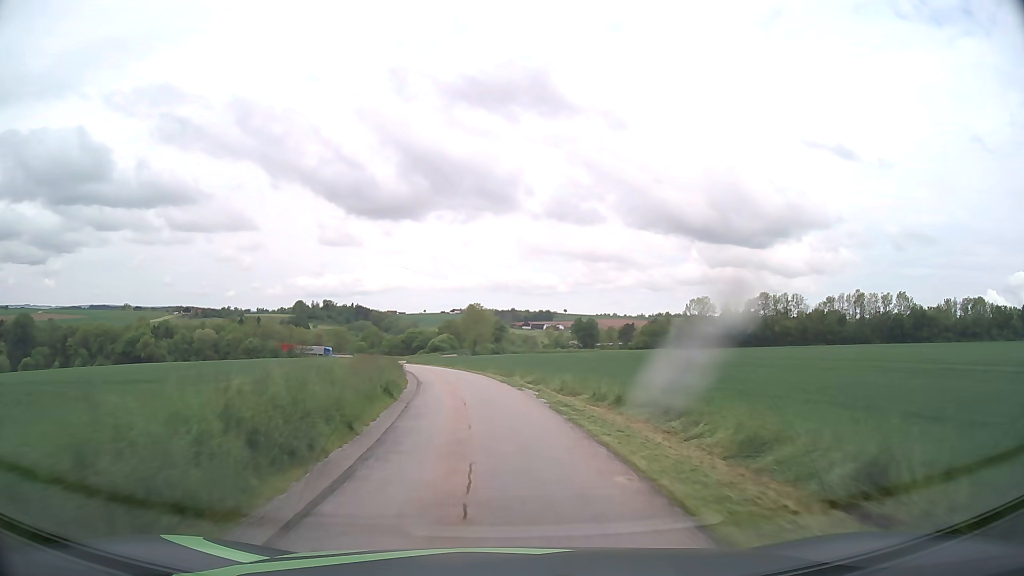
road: unclassified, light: Day
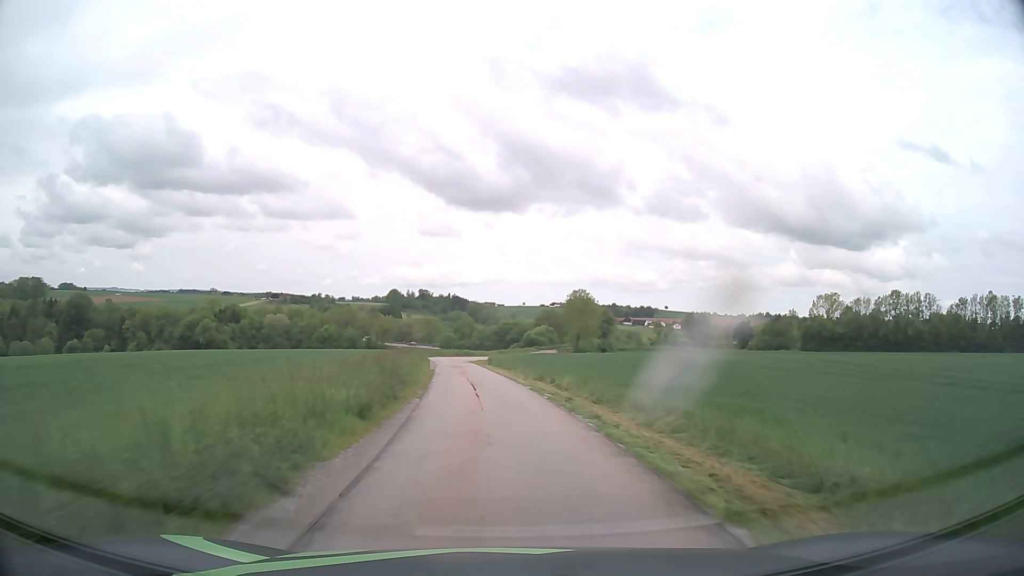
(-2.2, +27.9) m; -9°
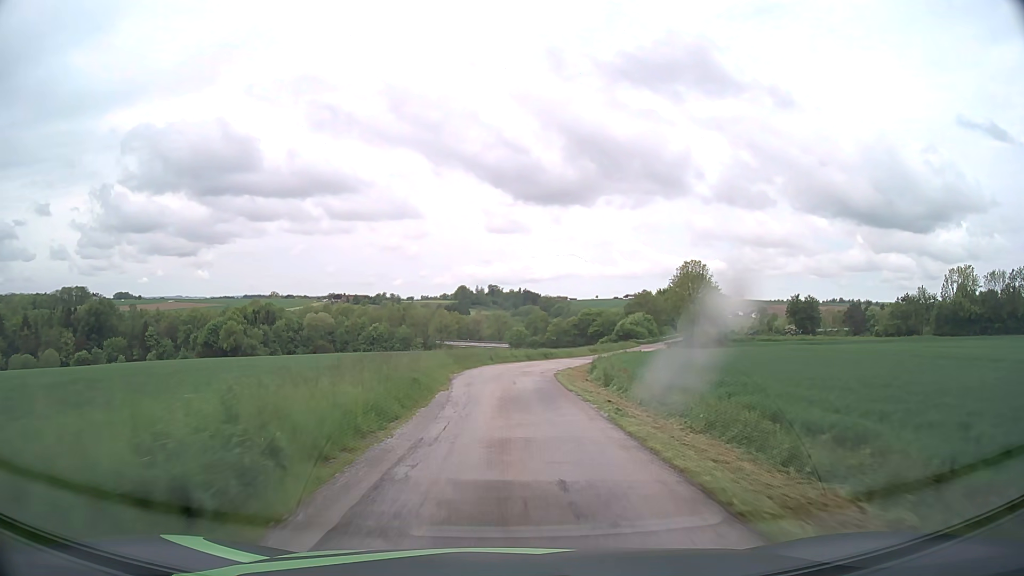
(-2.3, +38.2) m; -6°
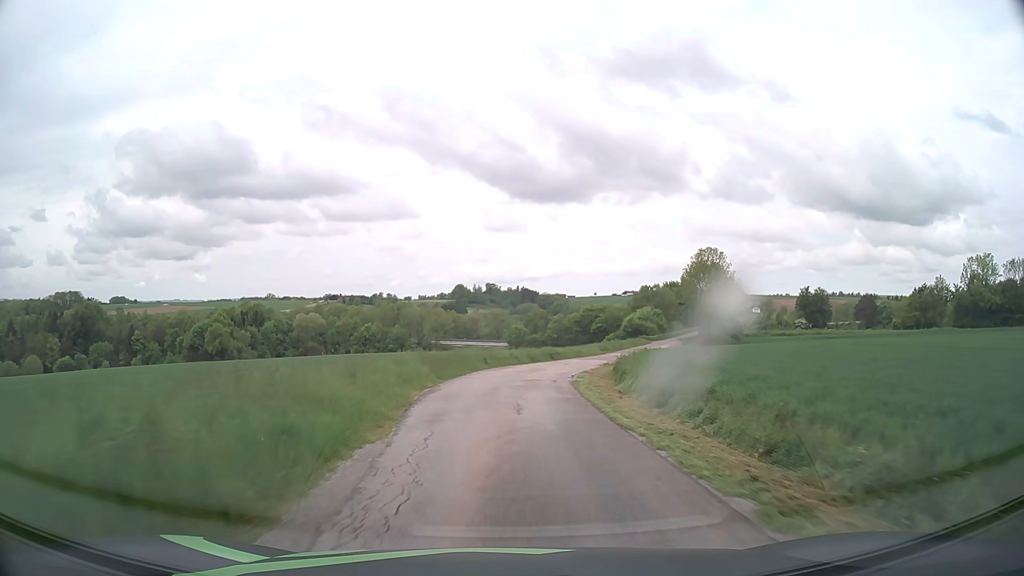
(0.0, +9.8) m; 0°
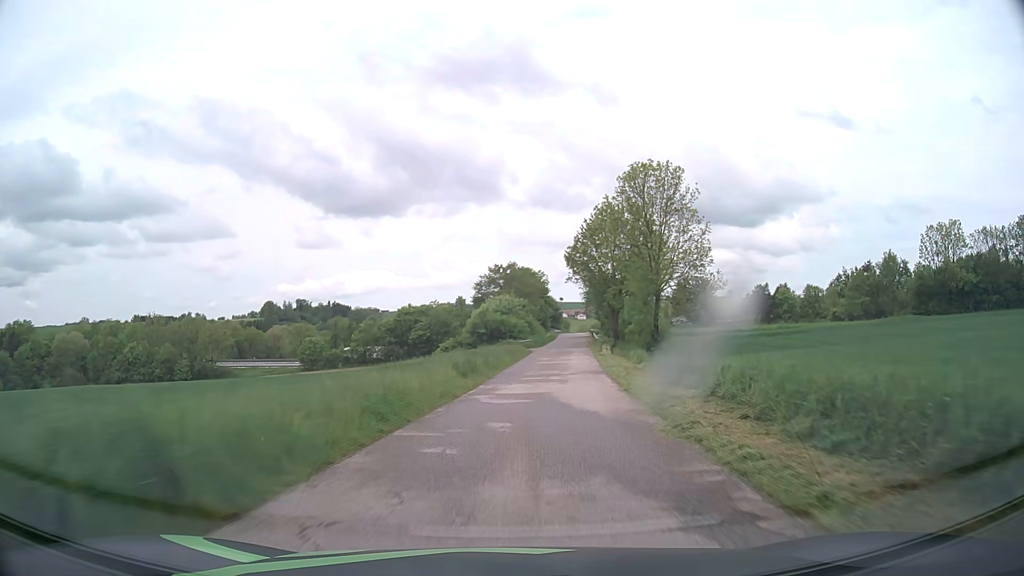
(+5.0, +48.1) m; +15°
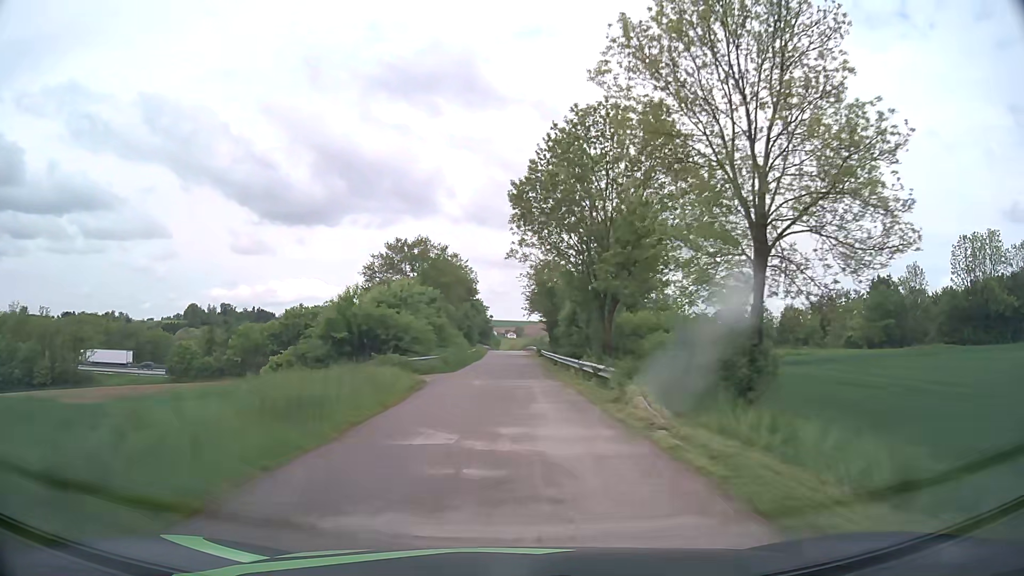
(+2.5, +30.7) m; +7°
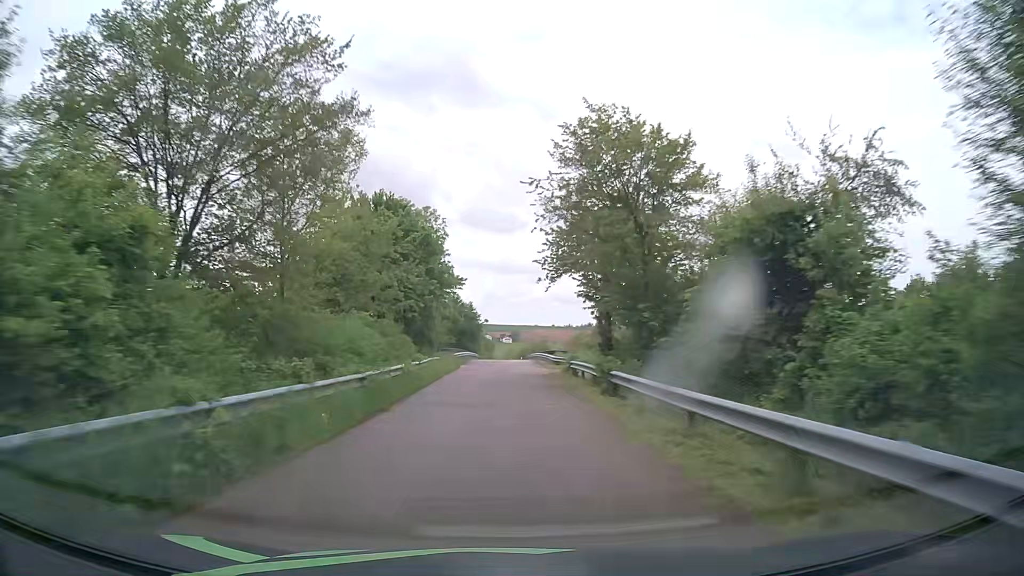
(+0.3, +42.7) m; +1°
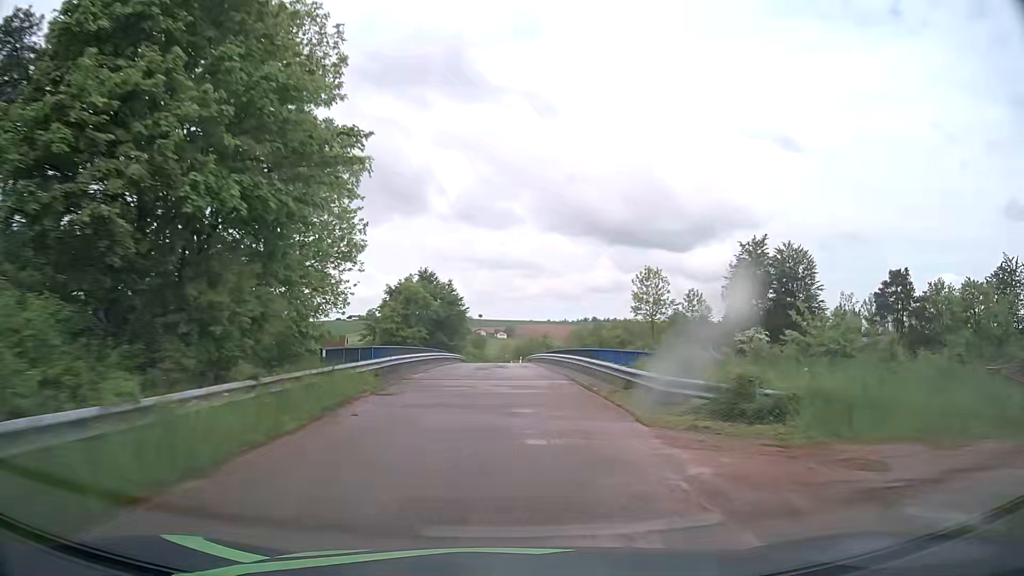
(+0.1, +32.6) m; 0°
(0, +10) (0, +20) (0, +30) (0, +40) (0, +50) (0, +60) (0, +70) (0, +80) (0, +90) (0, +100) m
